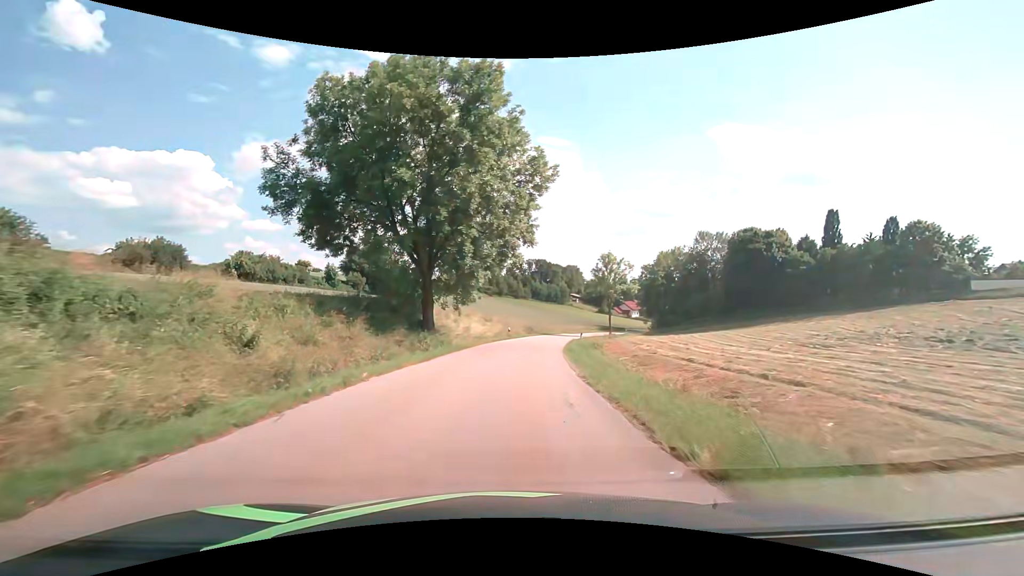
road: tertiary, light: Day
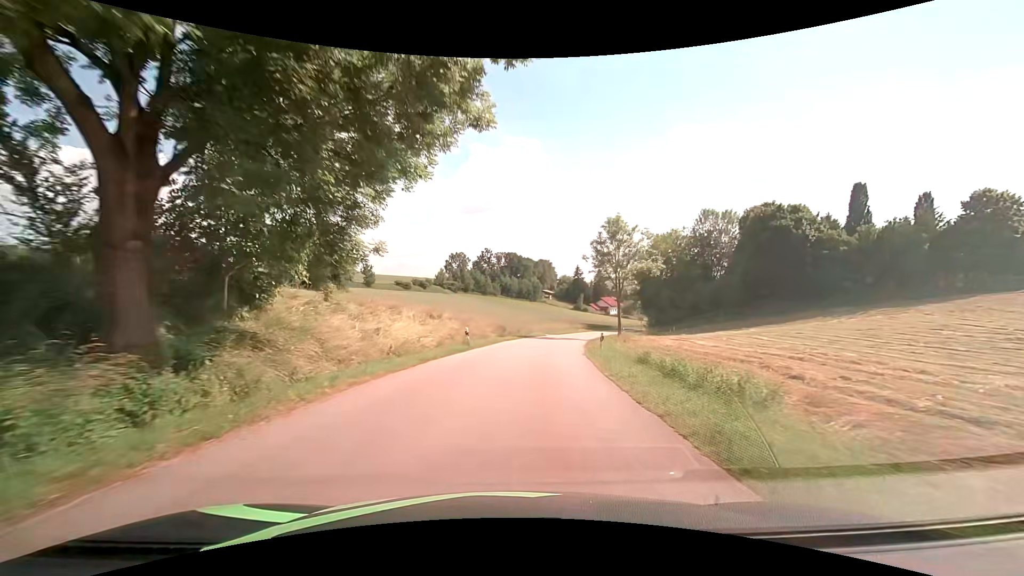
(+0.4, +23.0) m; +4°
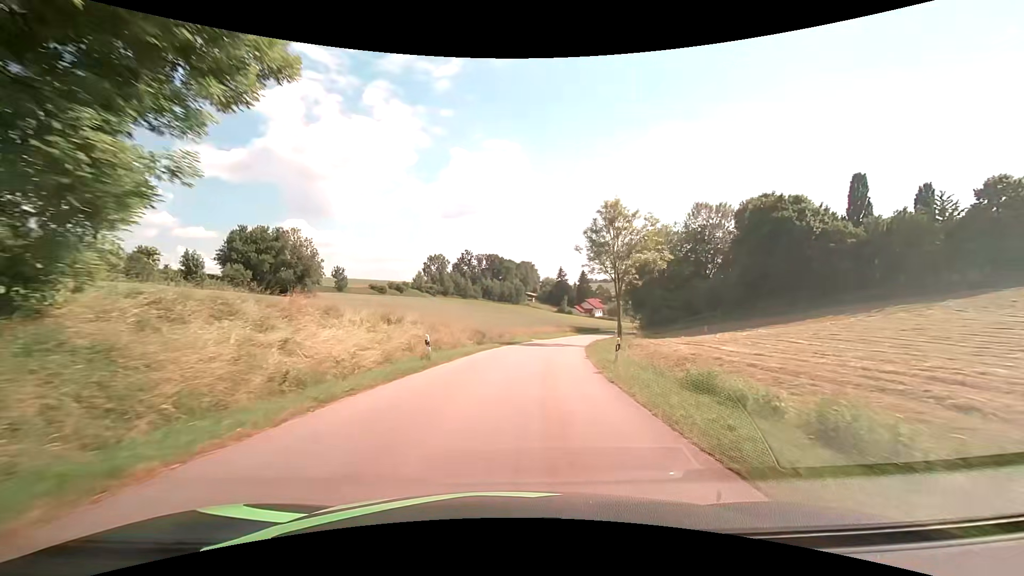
(+0.1, +7.6) m; +2°
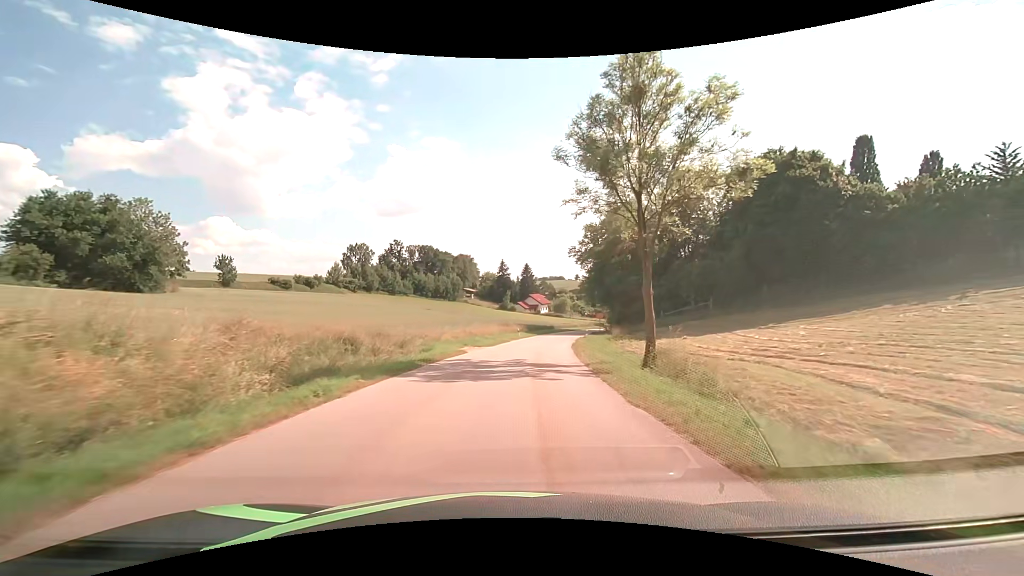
(+1.3, +22.6) m; +7°
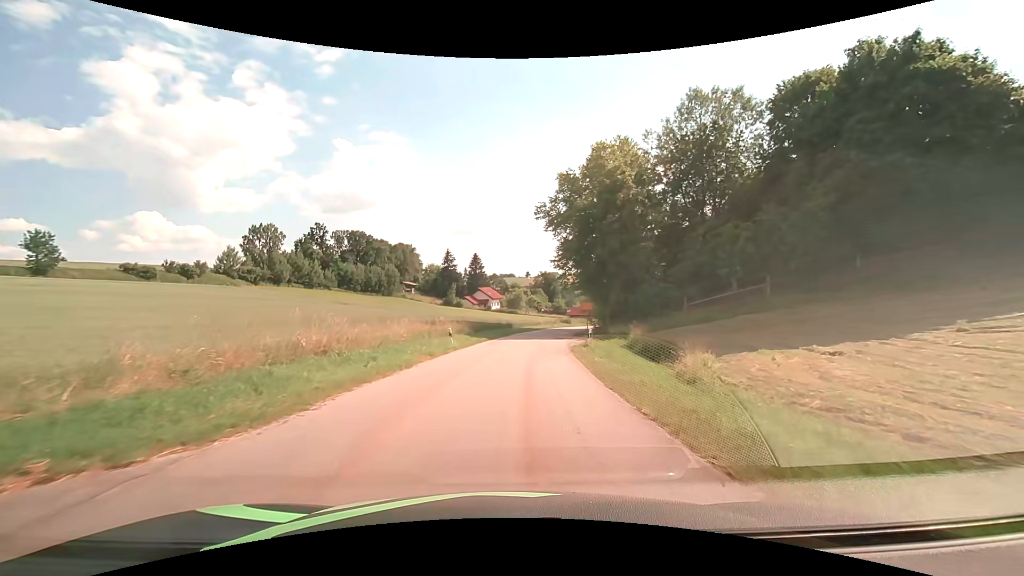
(+1.3, +26.4) m; +6°
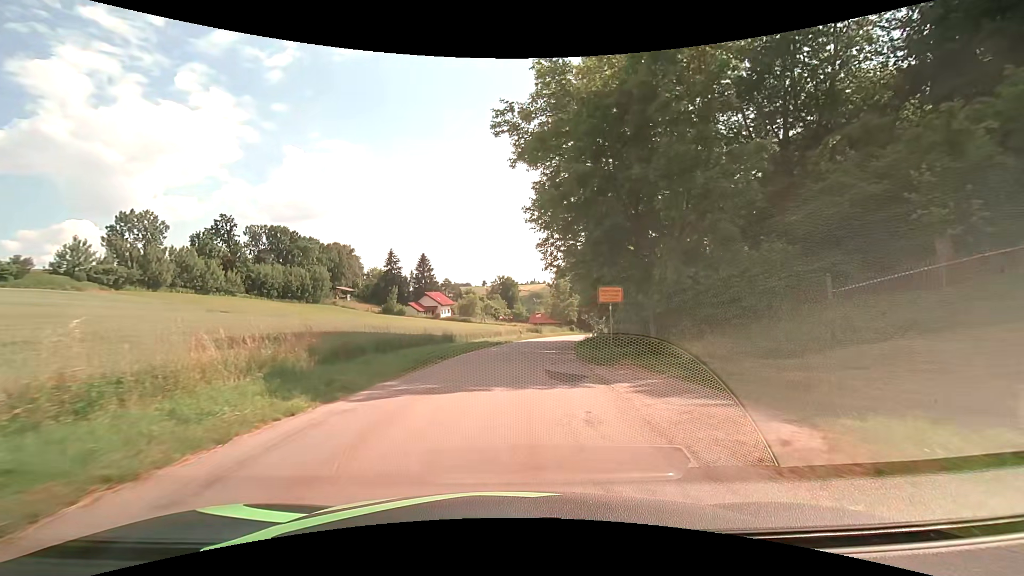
(+1.0, +24.9) m; +4°
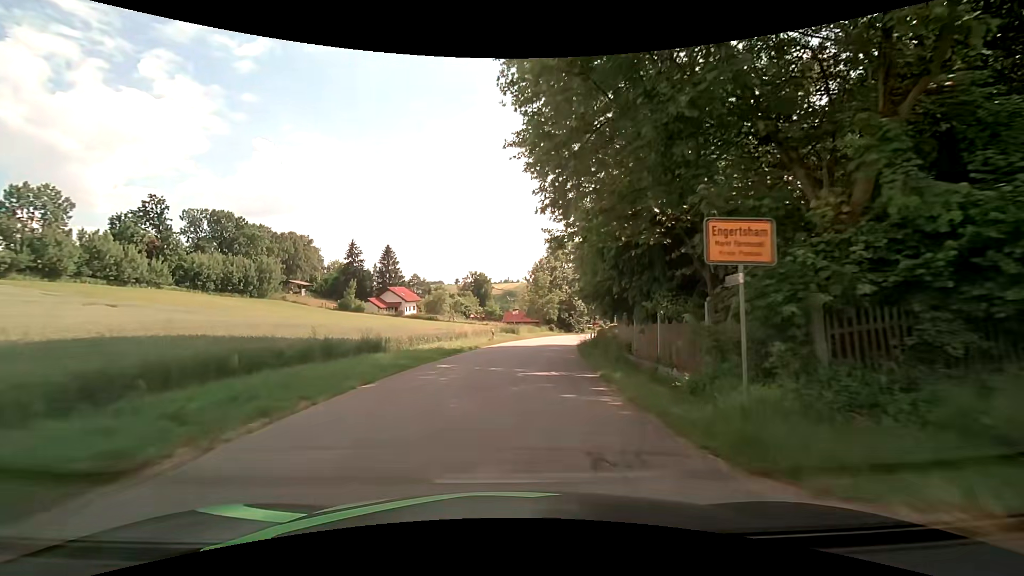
(+0.4, +12.9) m; +4°
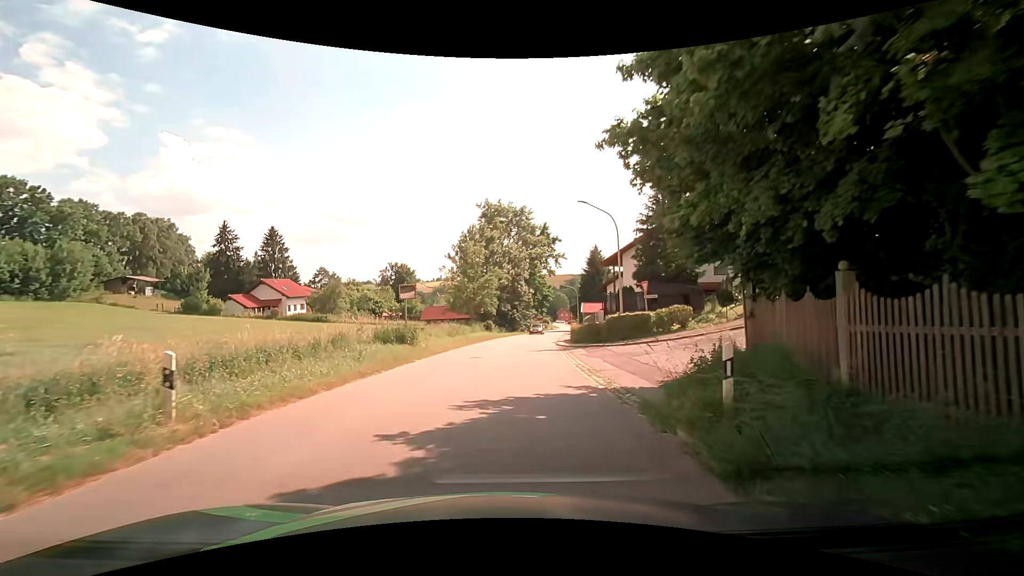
(+1.9, +29.9) m; +7°
